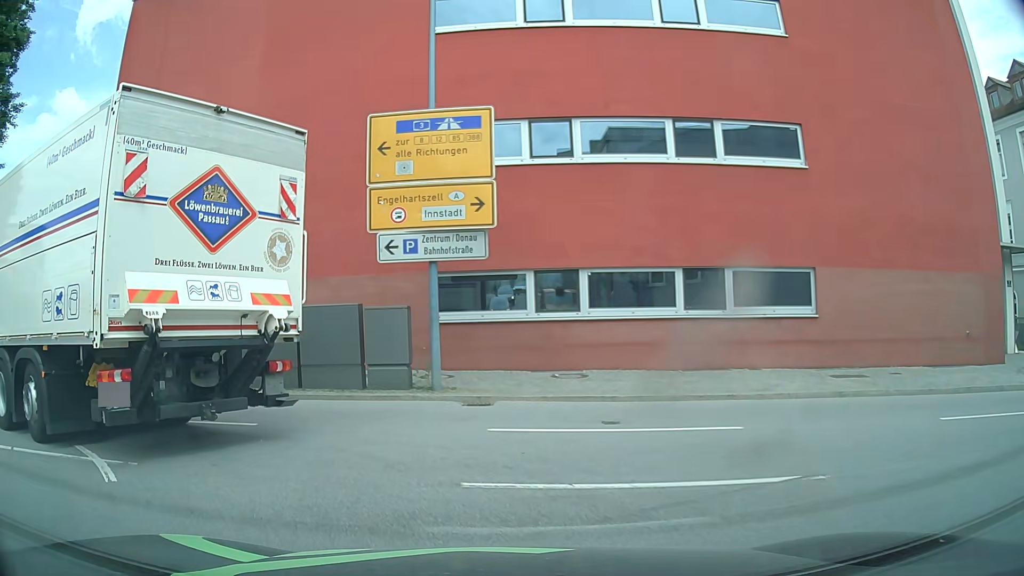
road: tertiary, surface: asphalt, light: Day
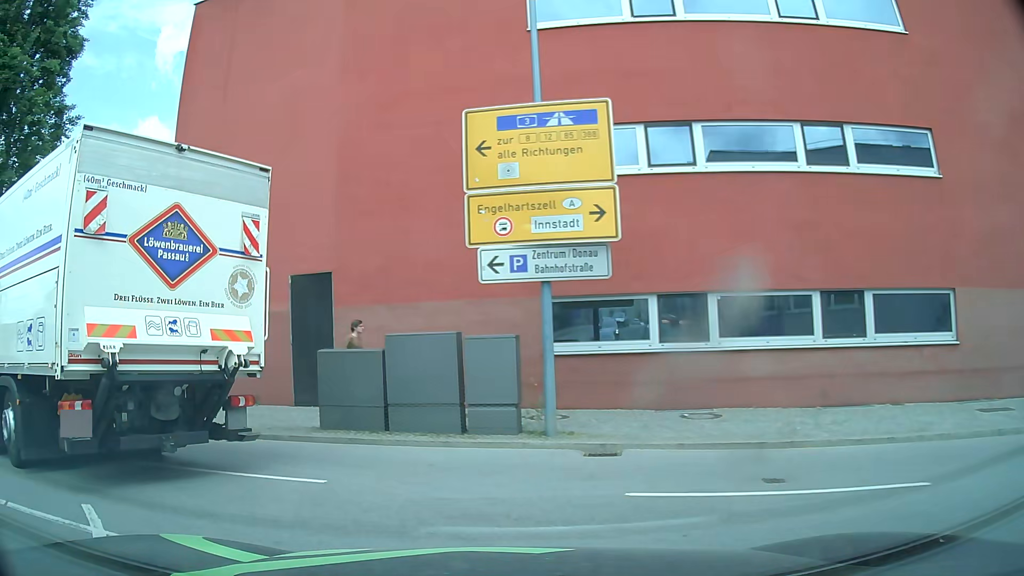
(-0.1, +1.9) m; -7°
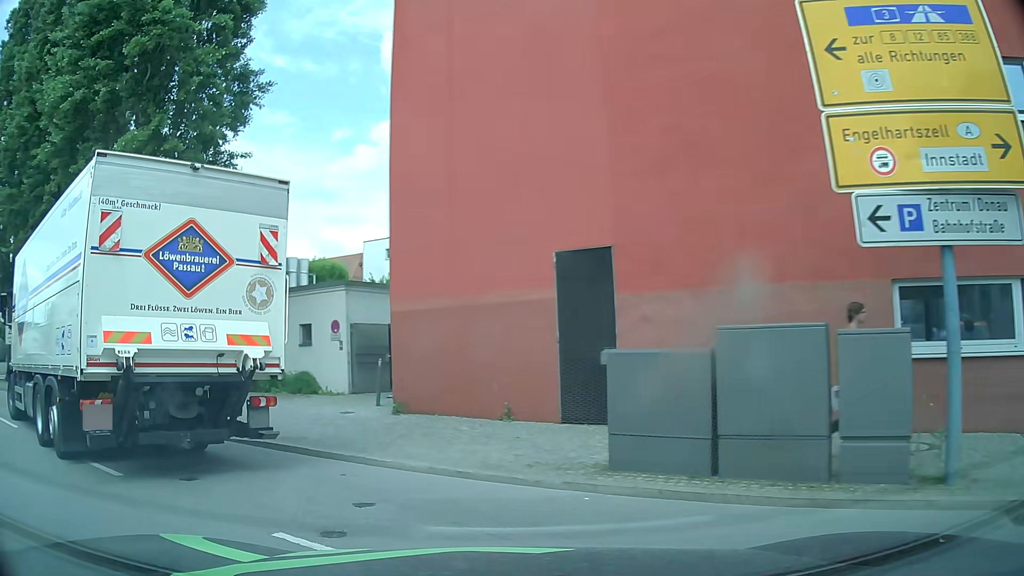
(-0.7, +3.7) m; -23°
